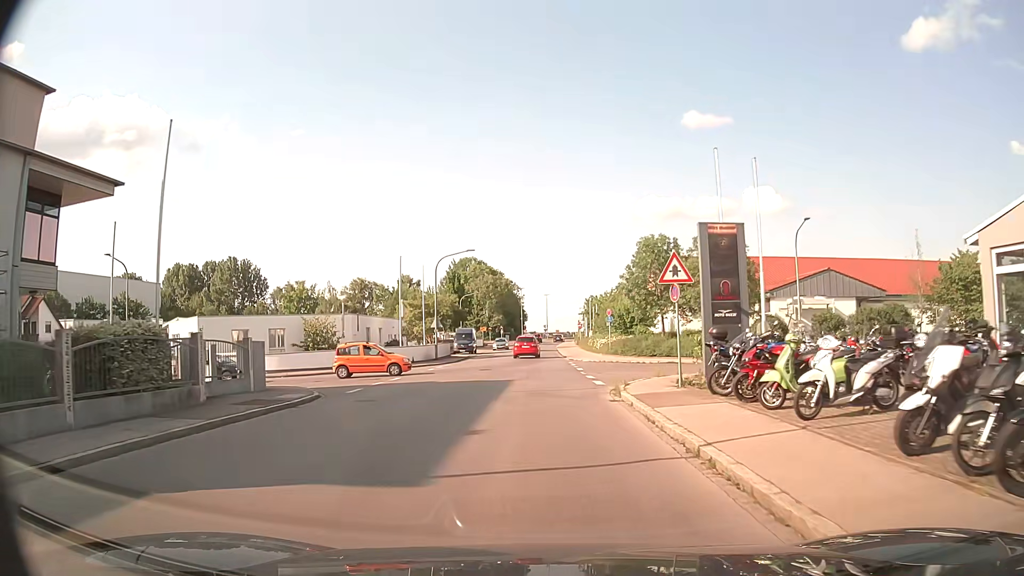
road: residential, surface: asphalt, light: Day
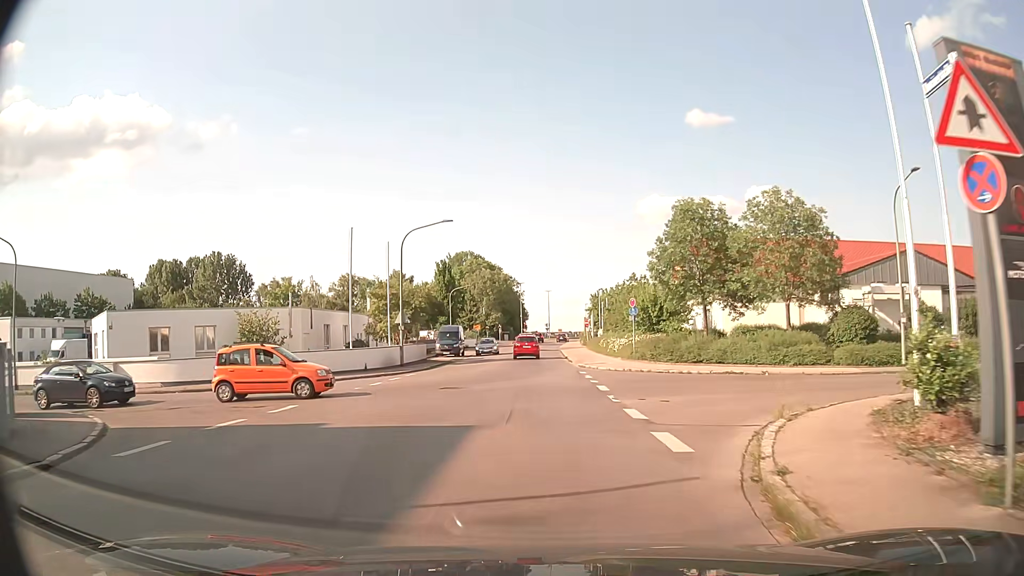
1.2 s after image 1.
(+0.1, +11.8) m; 0°
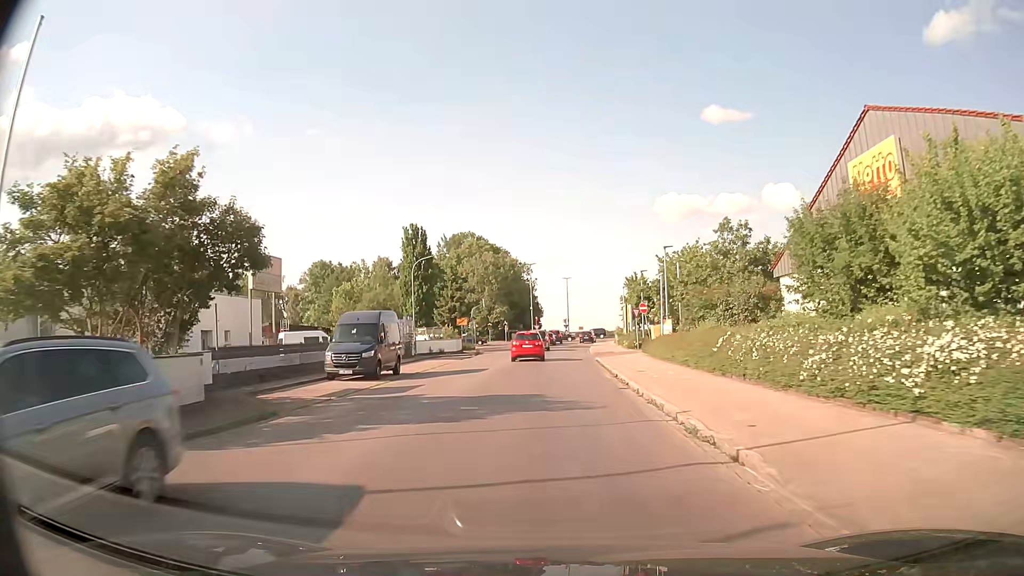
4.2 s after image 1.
(-0.3, +31.3) m; 0°
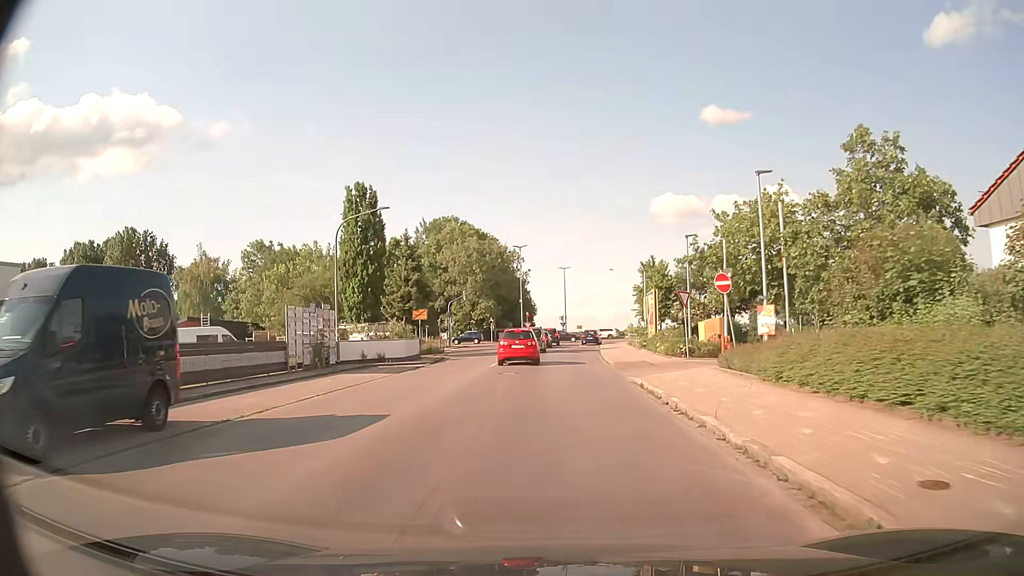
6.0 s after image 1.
(-0.2, +17.9) m; 0°
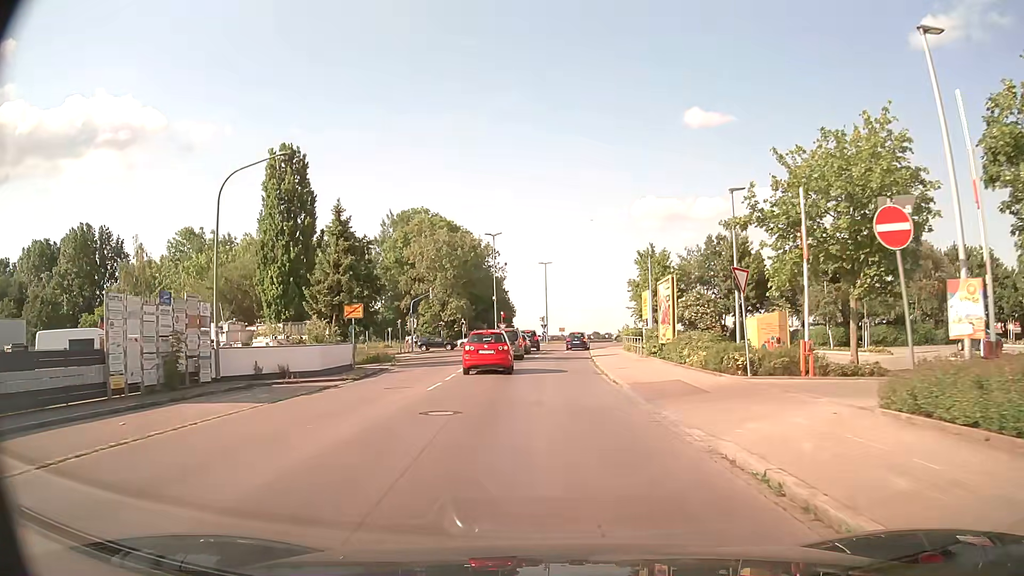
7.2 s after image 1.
(+0.2, +11.1) m; +2°
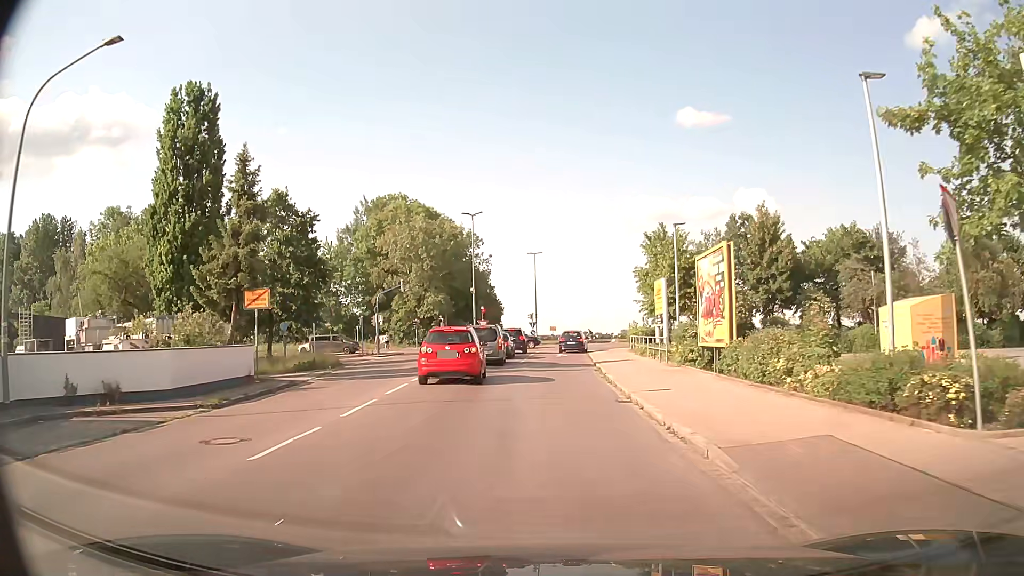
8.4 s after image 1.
(+0.1, +10.3) m; +1°
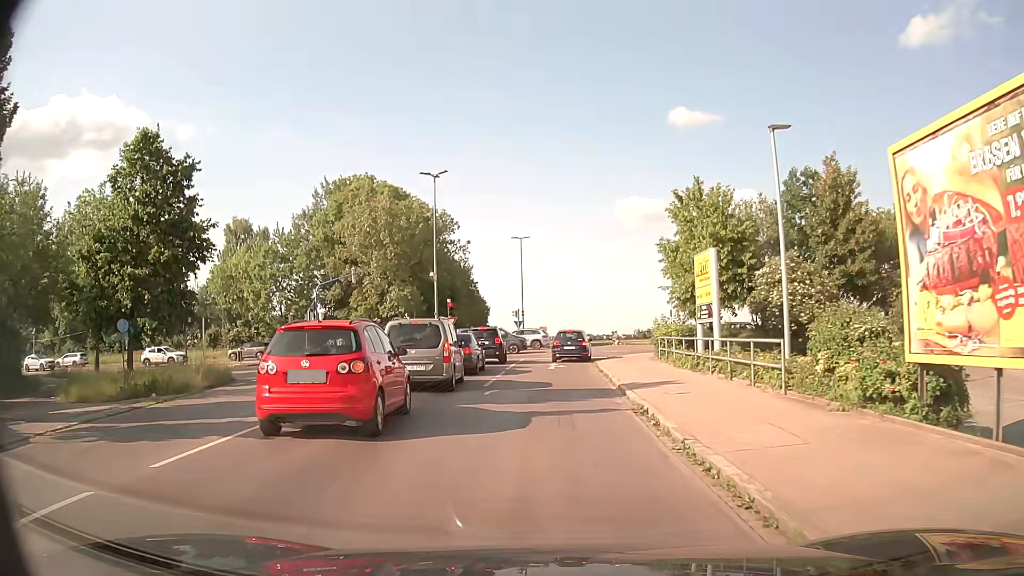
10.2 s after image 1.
(0.0, +13.7) m; +1°
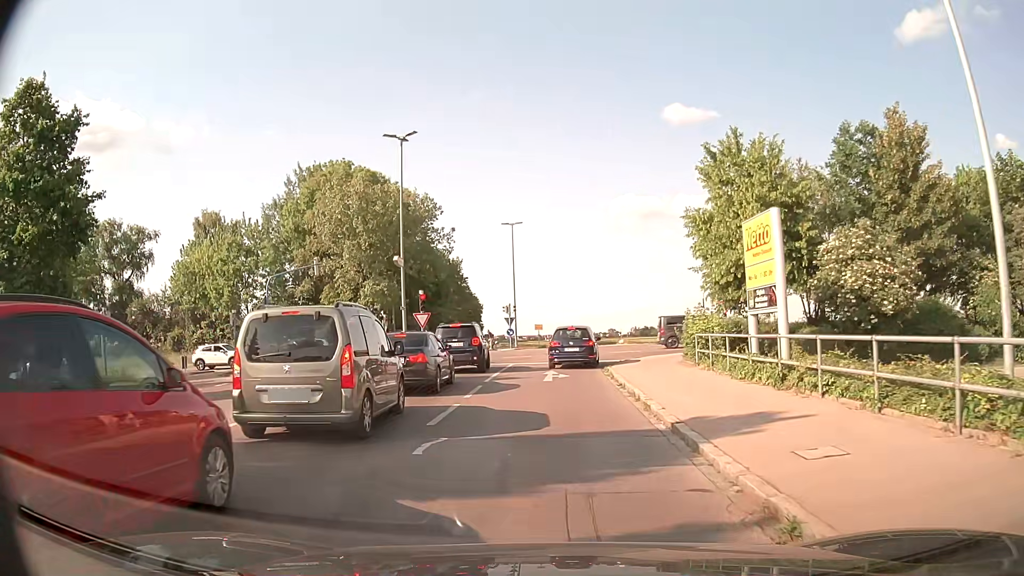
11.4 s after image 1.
(0.0, +7.6) m; 0°
